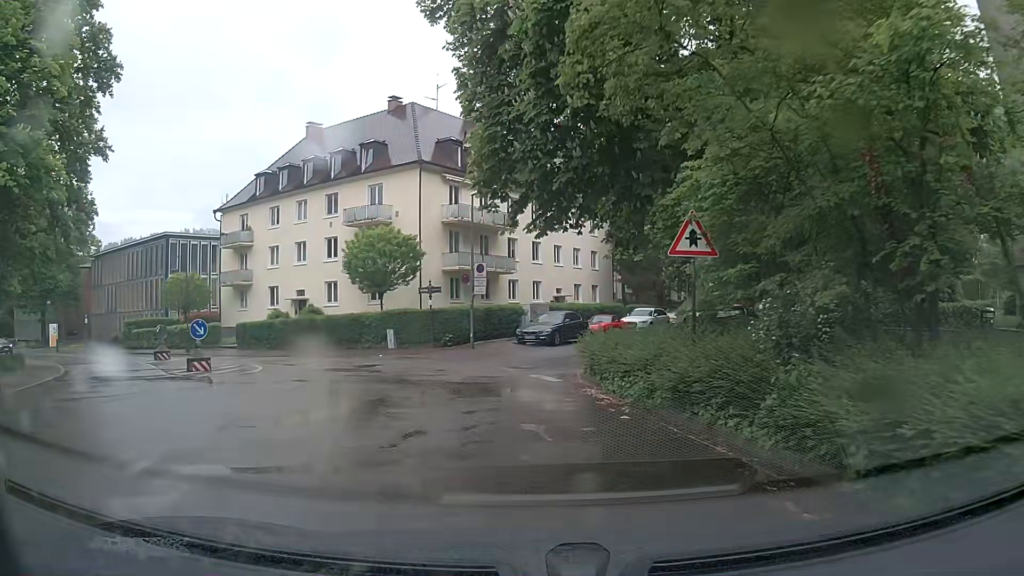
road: unclassified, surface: asphalt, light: Day
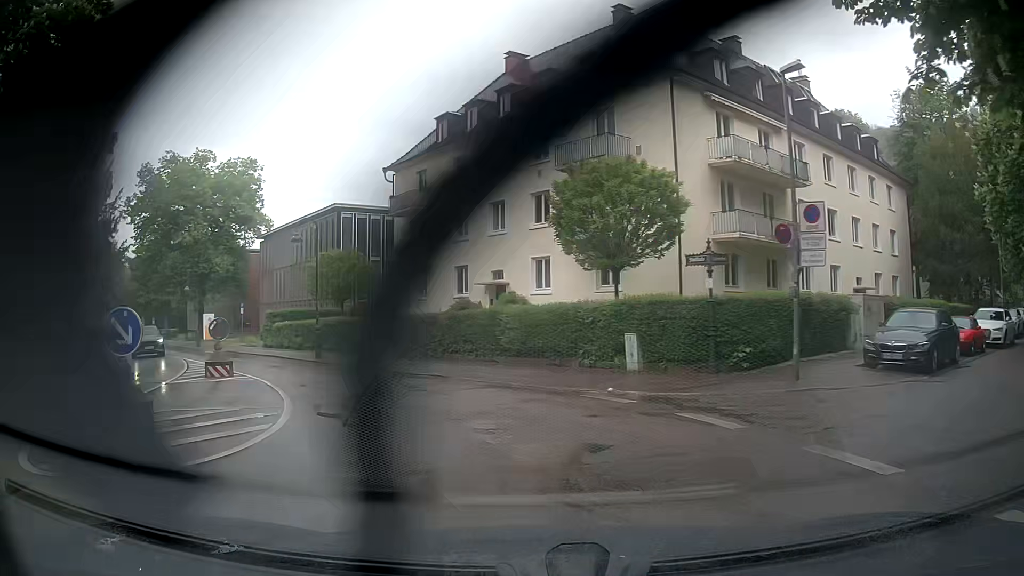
(-2.6, +13.8) m; -22°
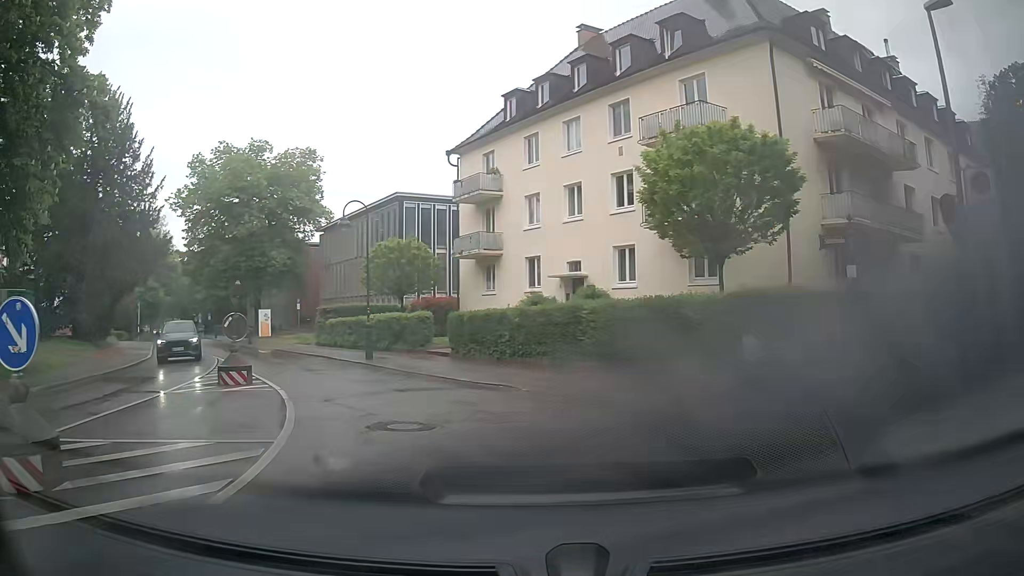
(-0.2, +3.5) m; -6°
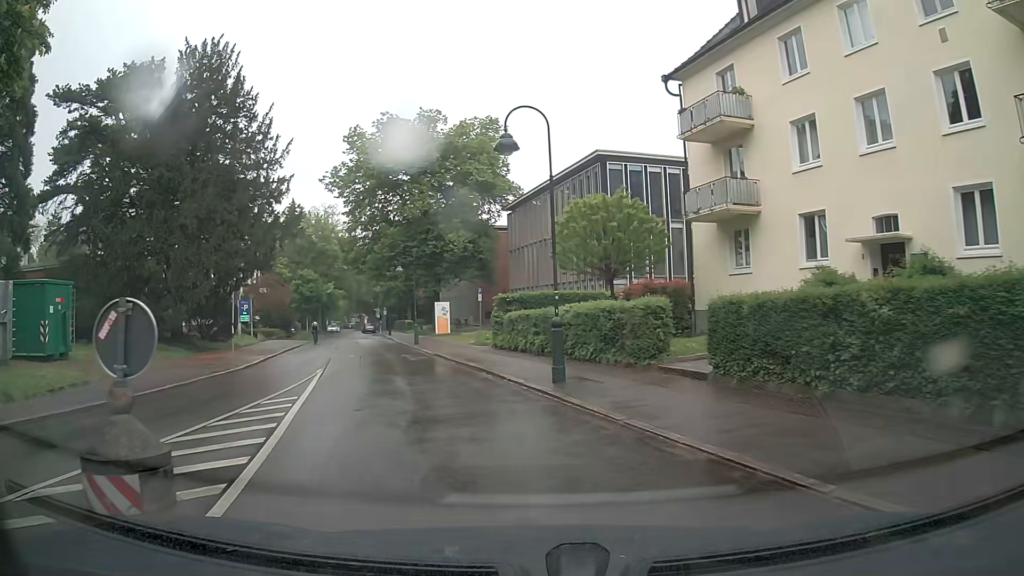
(-1.8, +10.6) m; -16°
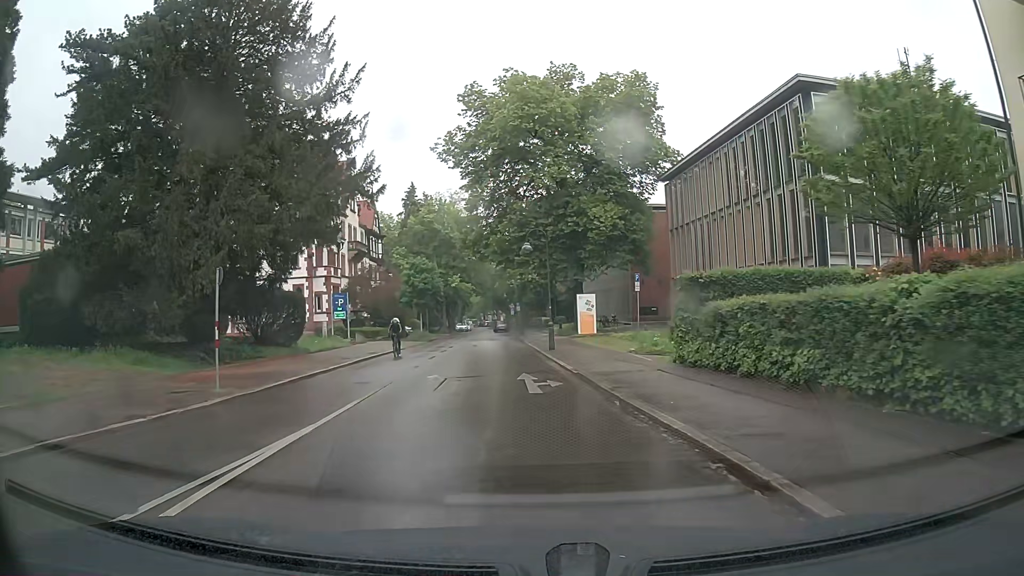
(-1.5, +12.0) m; -12°
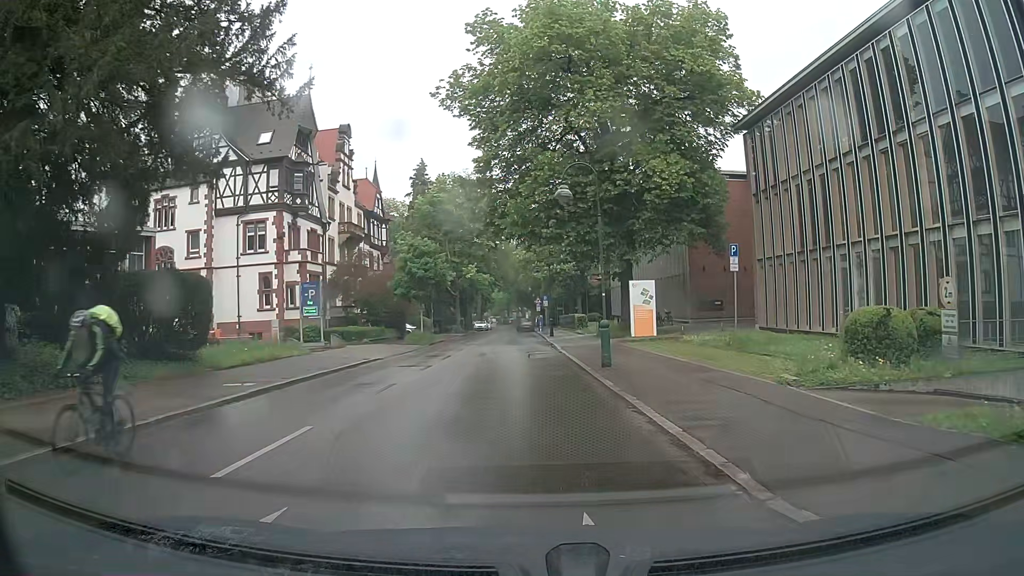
(-0.6, +13.0) m; -3°
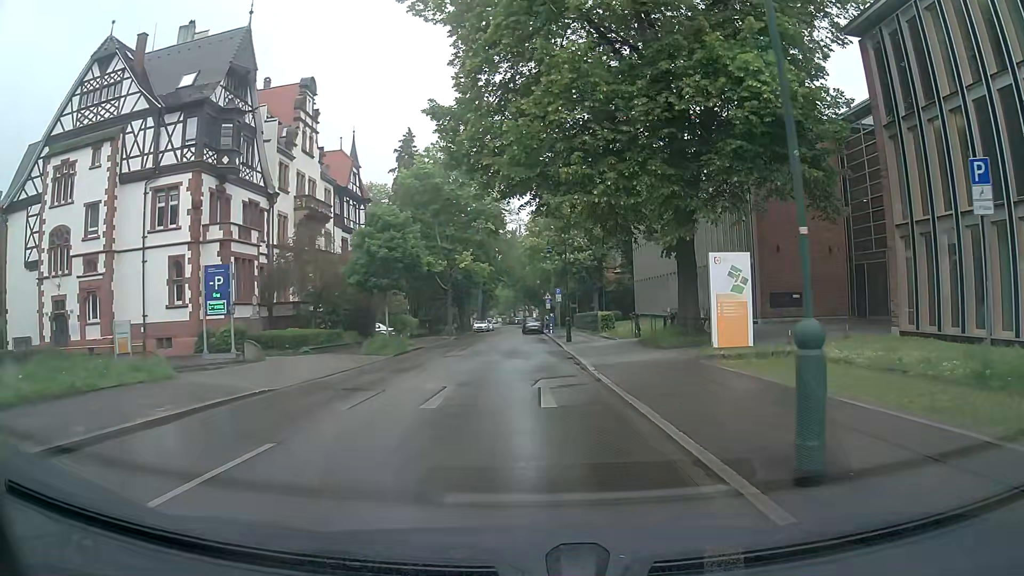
(-0.2, +13.3) m; -1°
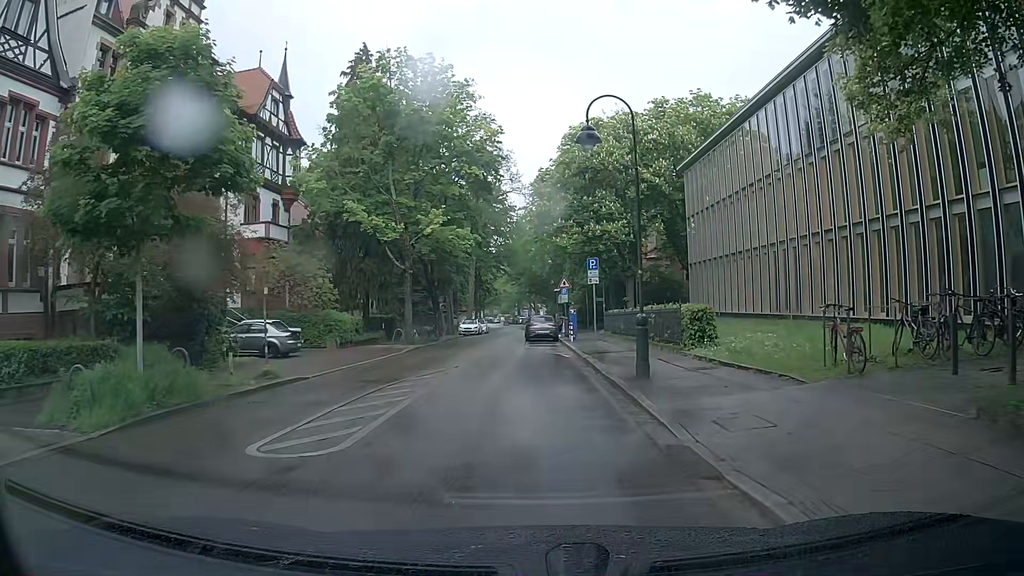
(-0.1, +22.0) m; -2°
